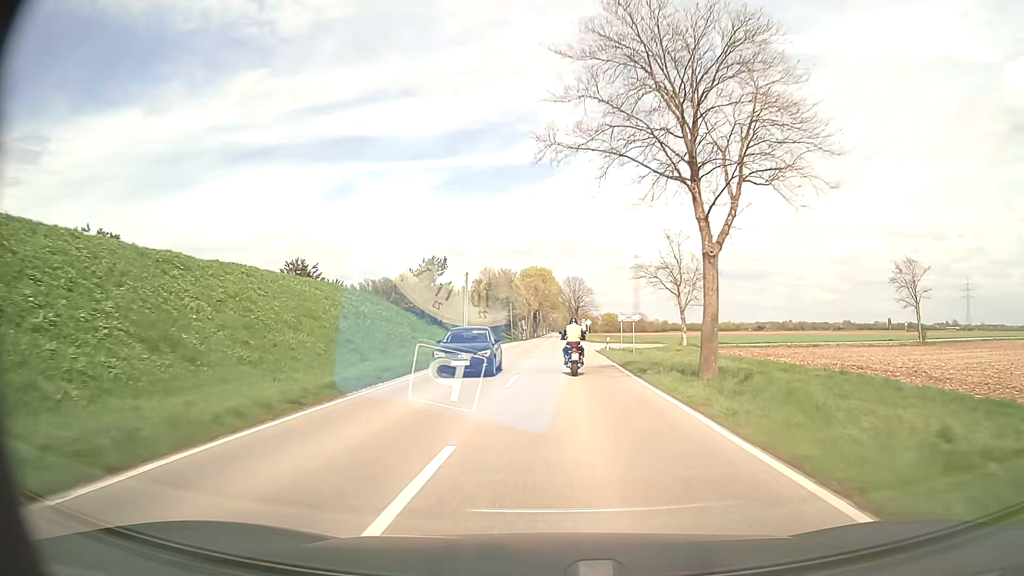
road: secondary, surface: asphalt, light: Day
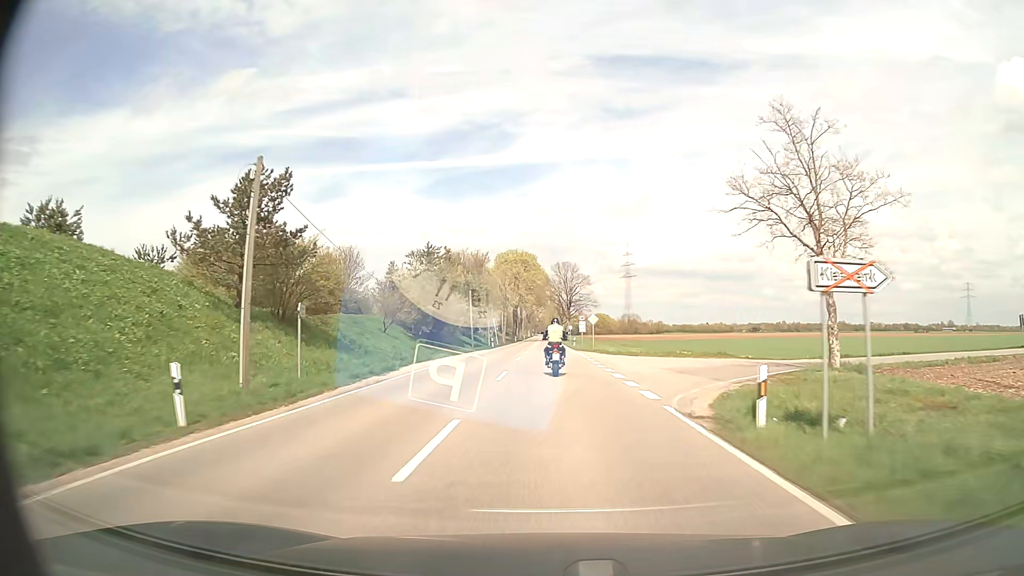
(+0.6, +33.8) m; +1°
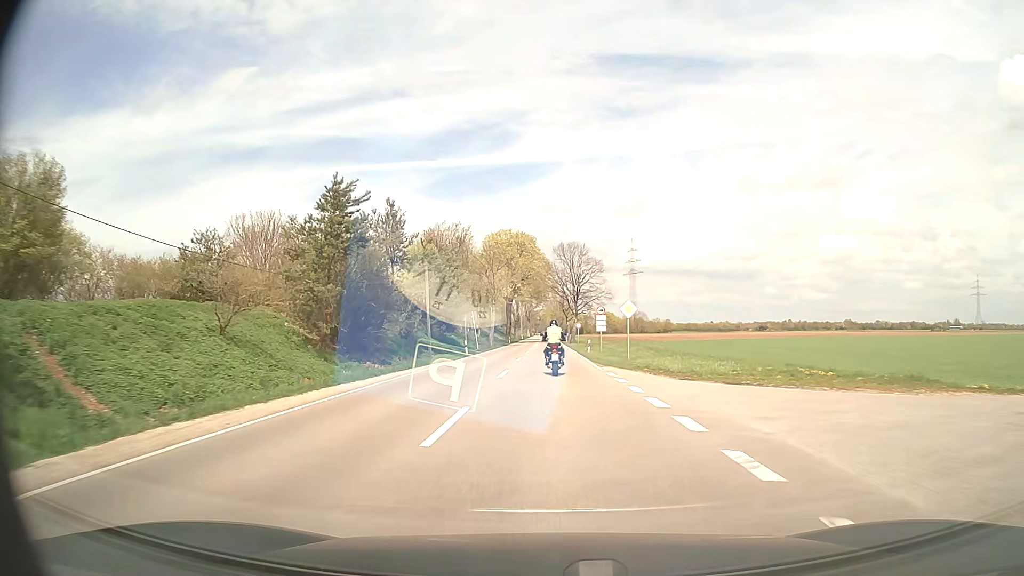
(0.0, +22.5) m; 0°
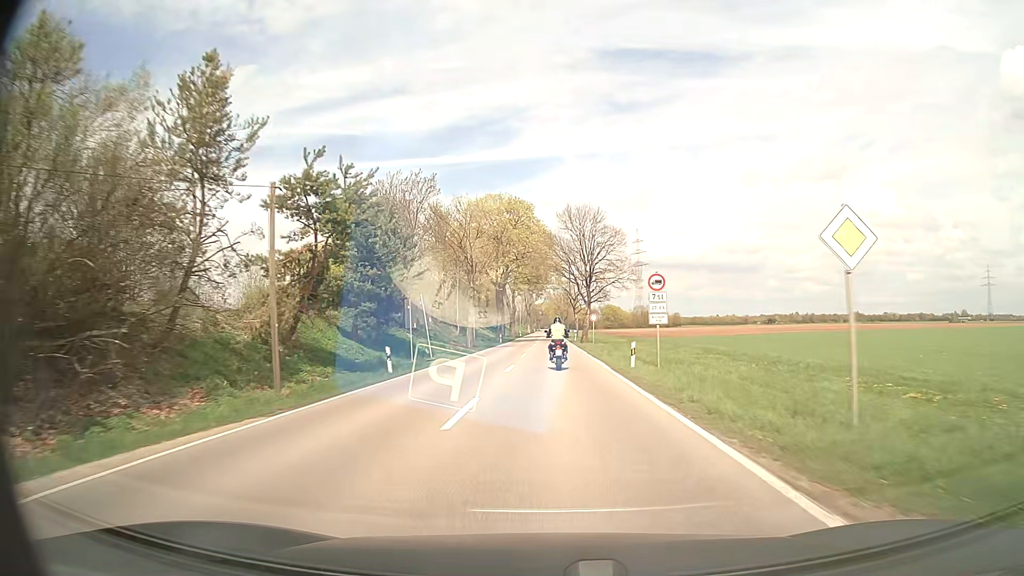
(0.0, +22.5) m; 0°
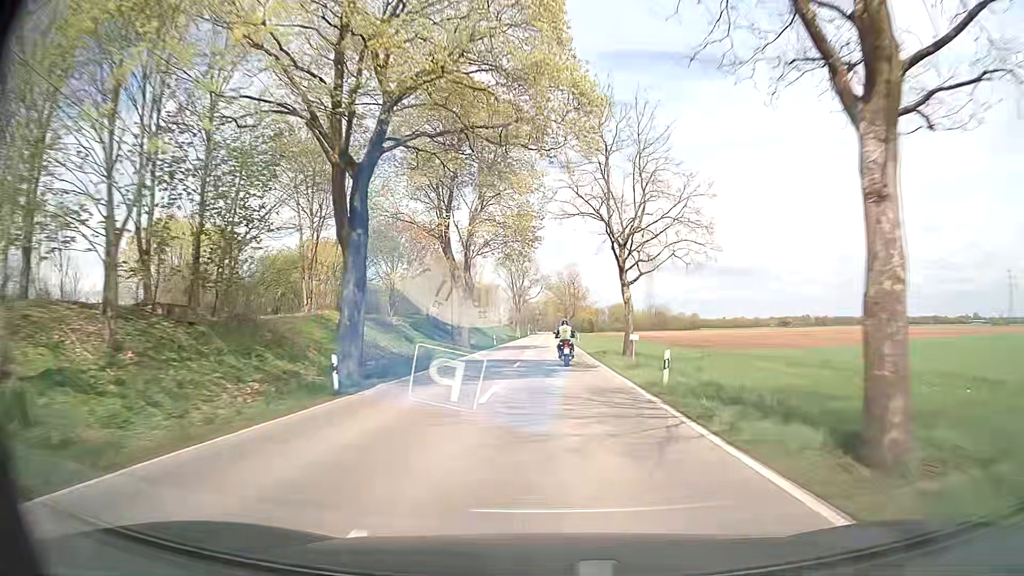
(-0.1, +56.7) m; 0°
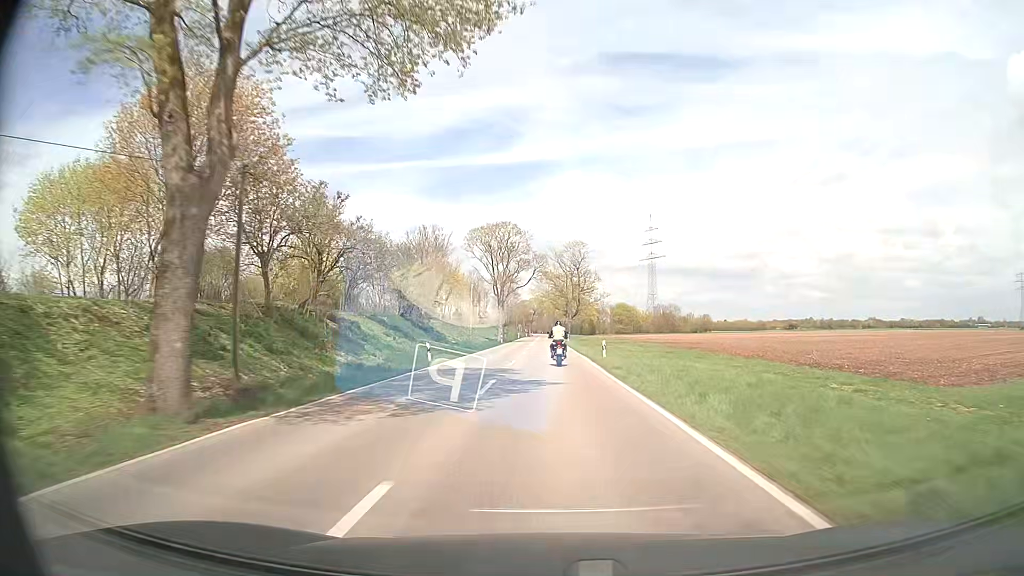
(+0.1, +34.6) m; +1°
(0, +10) (0, +20) (0, +30) (0, +40) (0, +50) (0, +60) (0, +70) (0, +80) (0, +90) (0, +100) m
